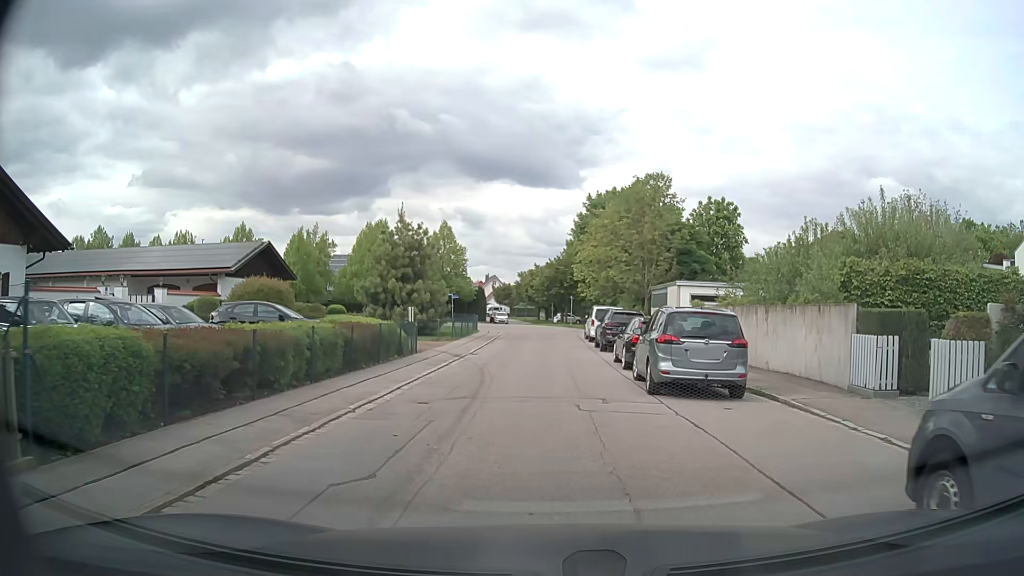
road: residential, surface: asphalt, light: Day
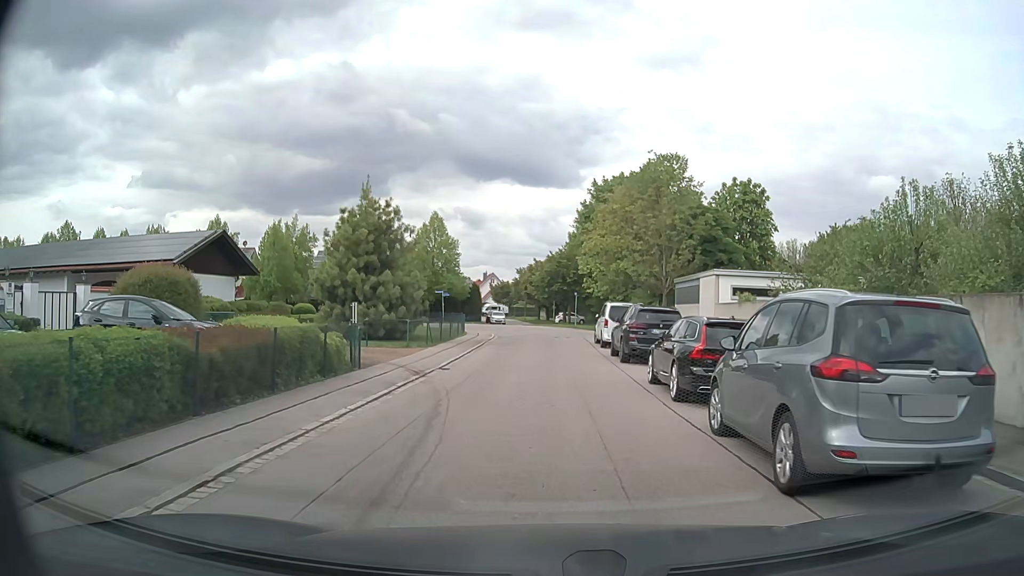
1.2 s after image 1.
(+0.1, +7.3) m; +1°
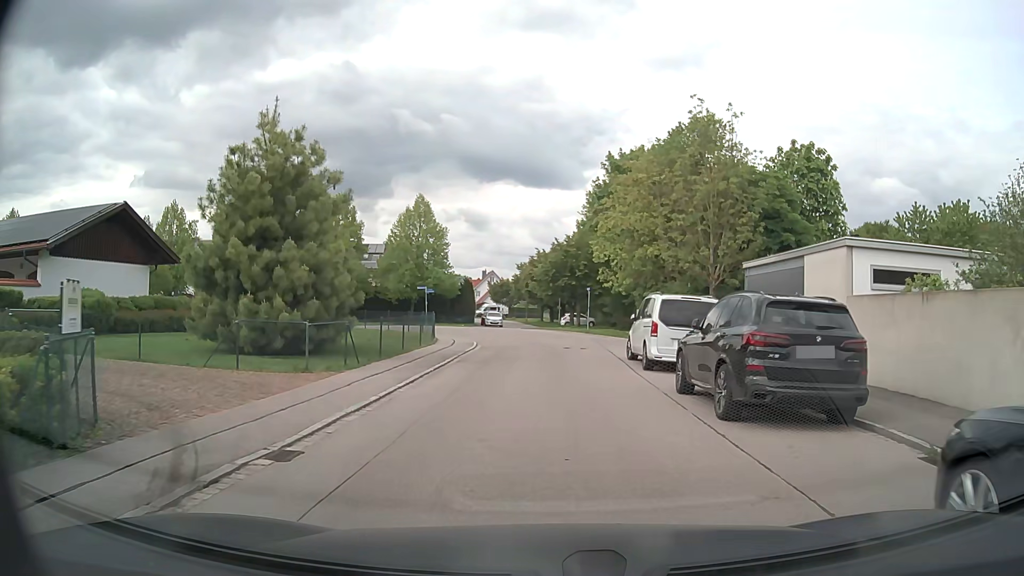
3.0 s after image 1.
(-0.1, +11.2) m; 0°
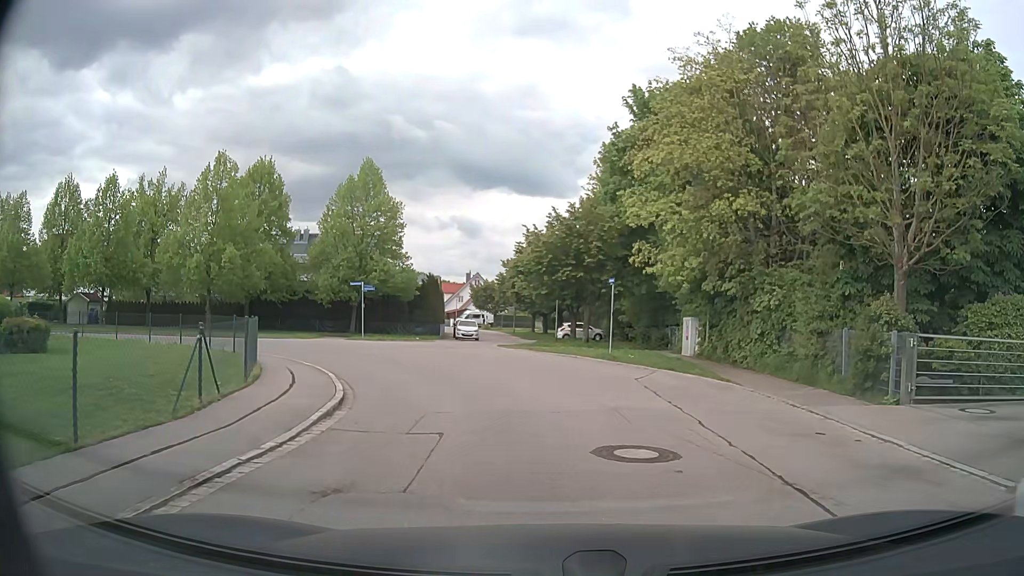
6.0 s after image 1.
(0.0, +17.5) m; 0°
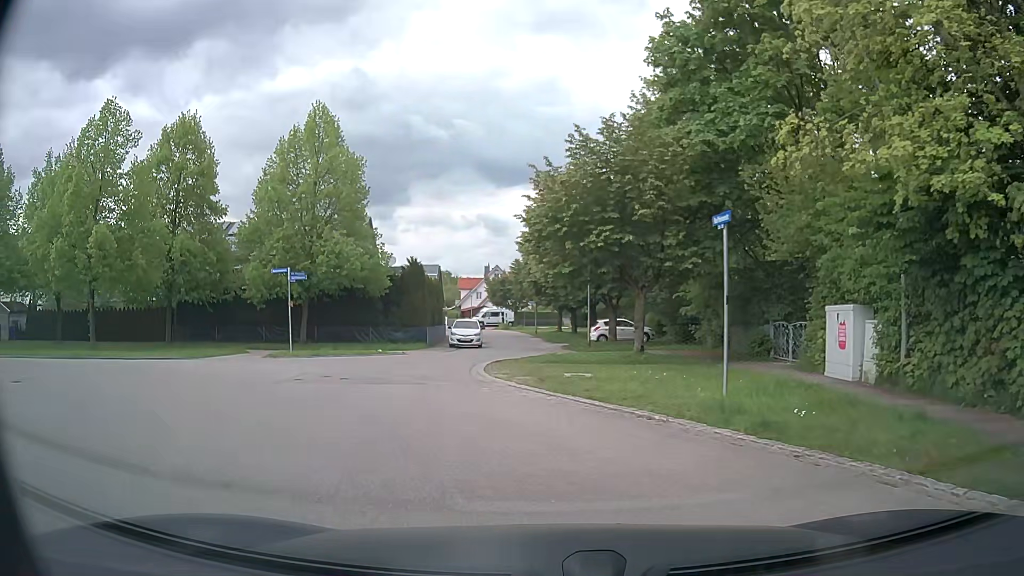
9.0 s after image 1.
(+0.2, +13.5) m; -3°
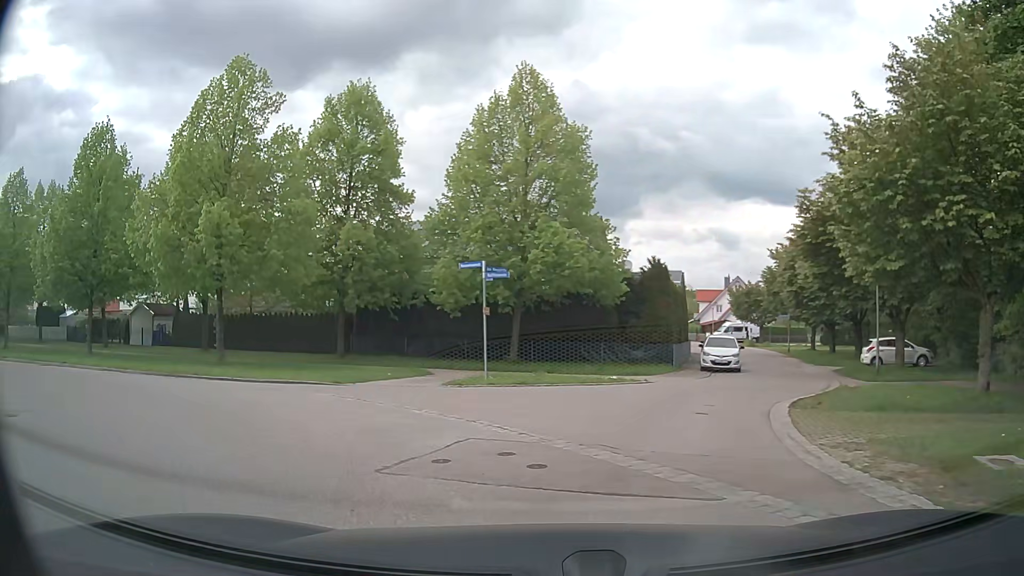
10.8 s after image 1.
(-1.2, +7.1) m; -20°
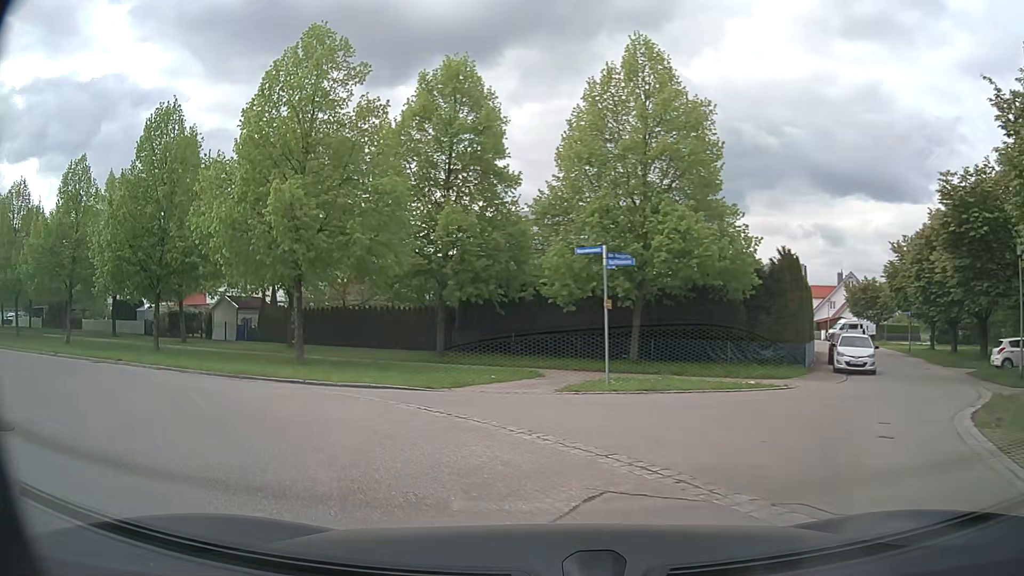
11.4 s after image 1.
(-0.1, +2.7) m; -8°
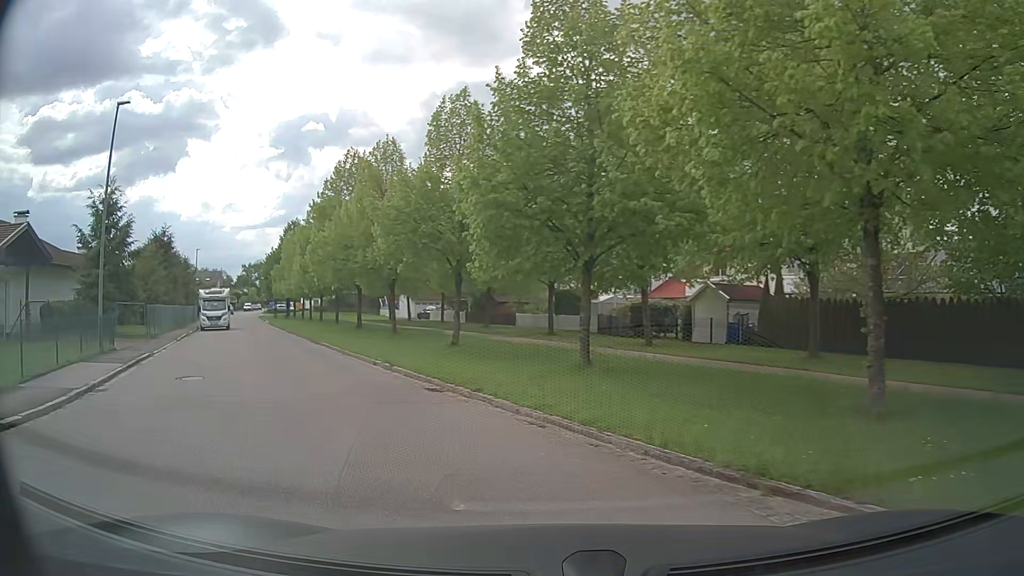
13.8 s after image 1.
(-4.0, +10.4) m; -42°
